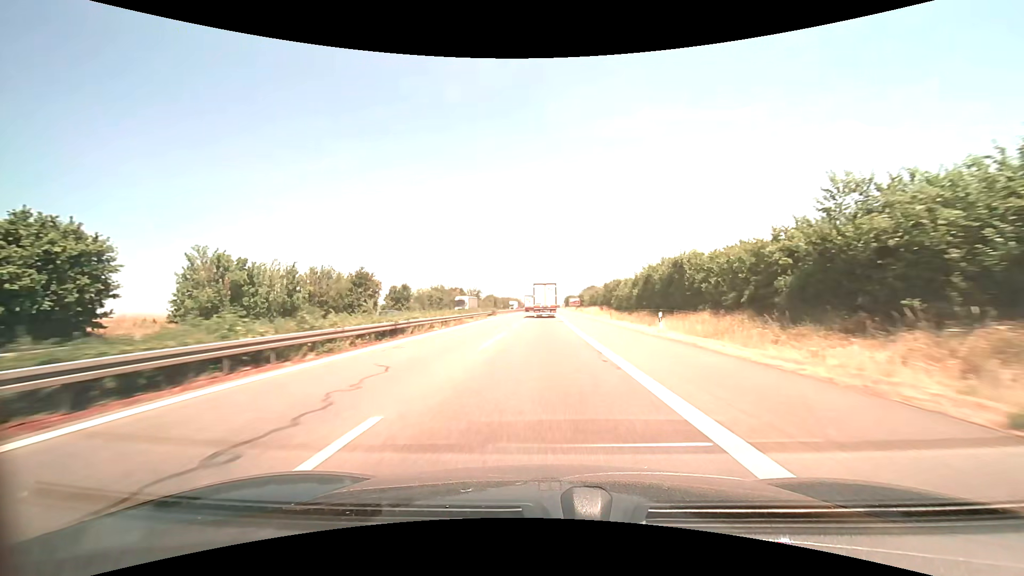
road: motorway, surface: asphalt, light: Day
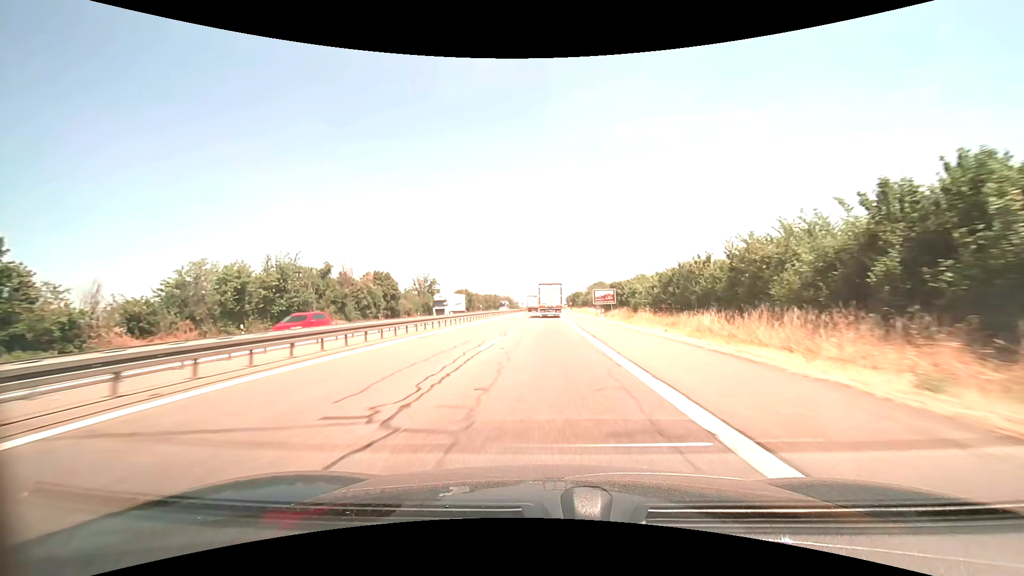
(+0.1, +74.8) m; 0°
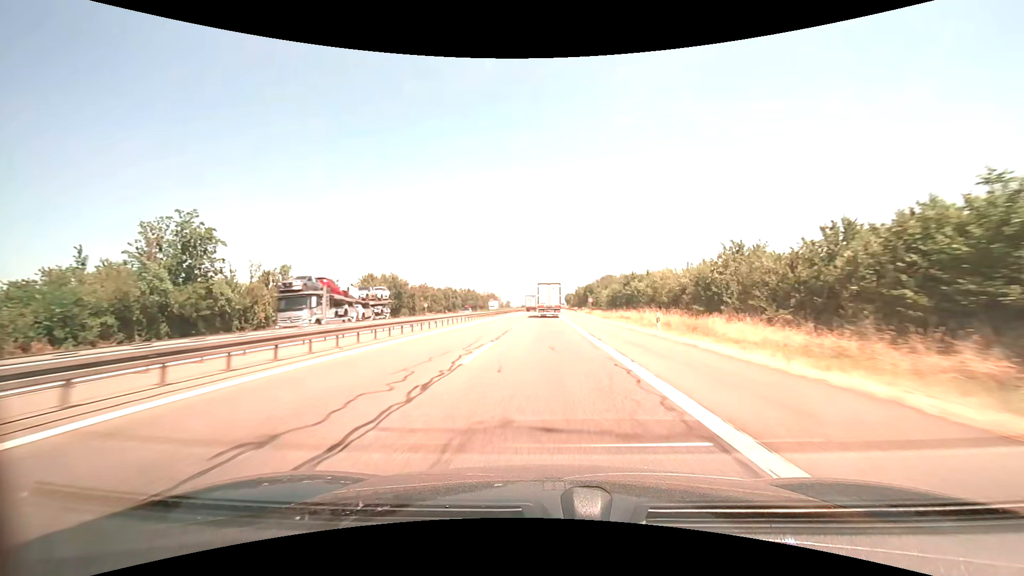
(+0.6, +75.1) m; +1°
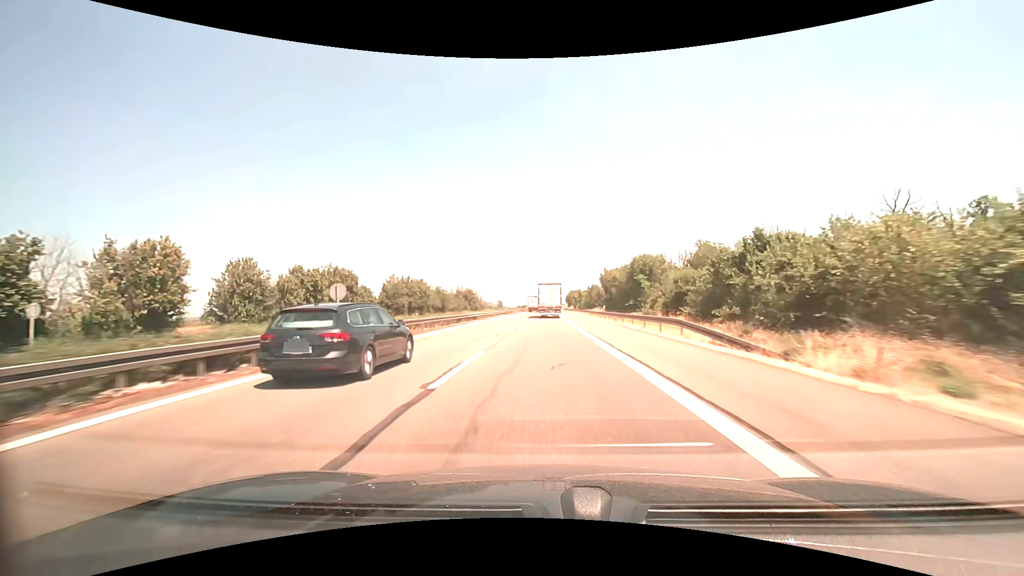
(+0.1, +75.2) m; 0°
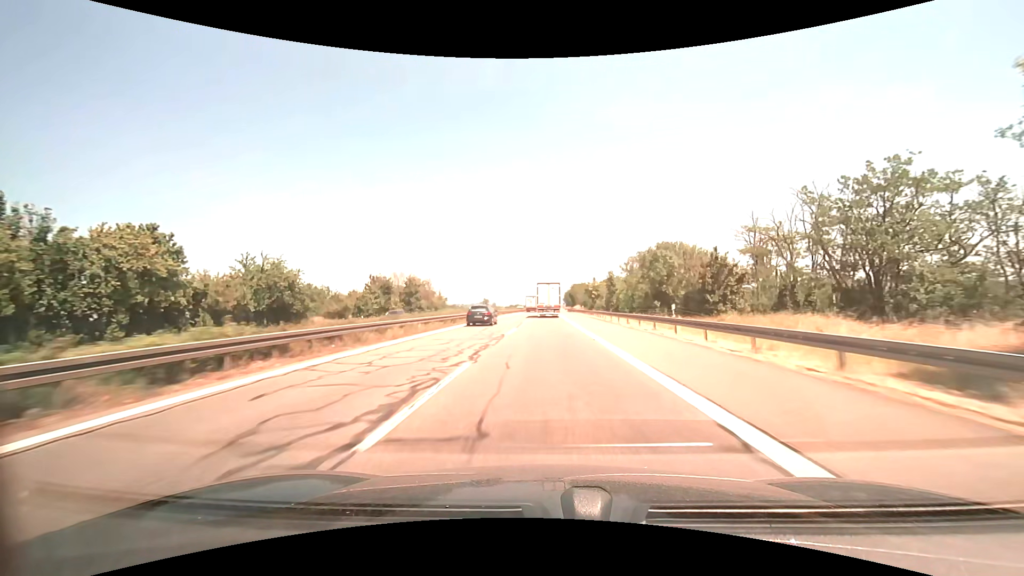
(+0.5, +75.3) m; +1°
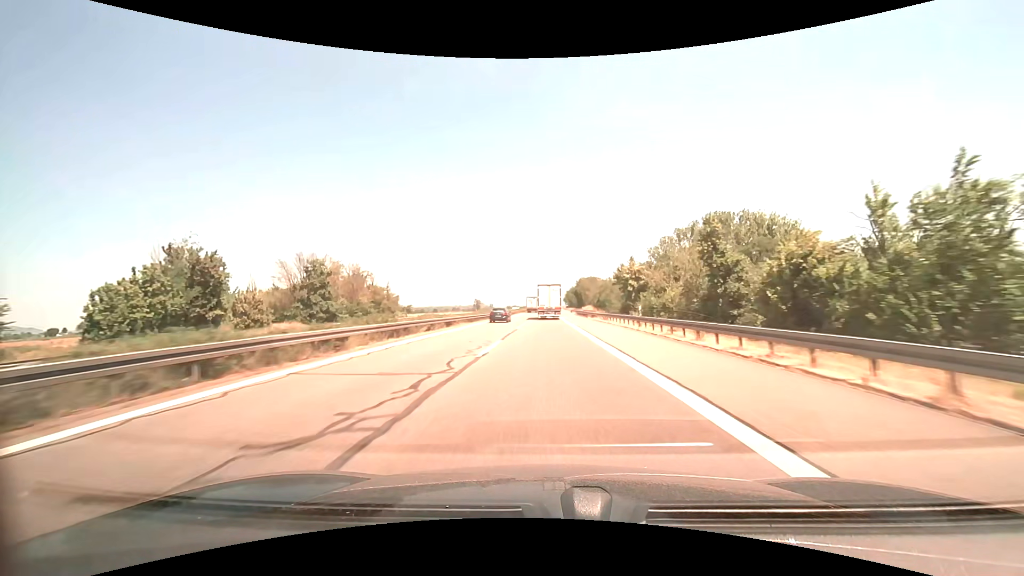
(+0.1, +45.1) m; 0°
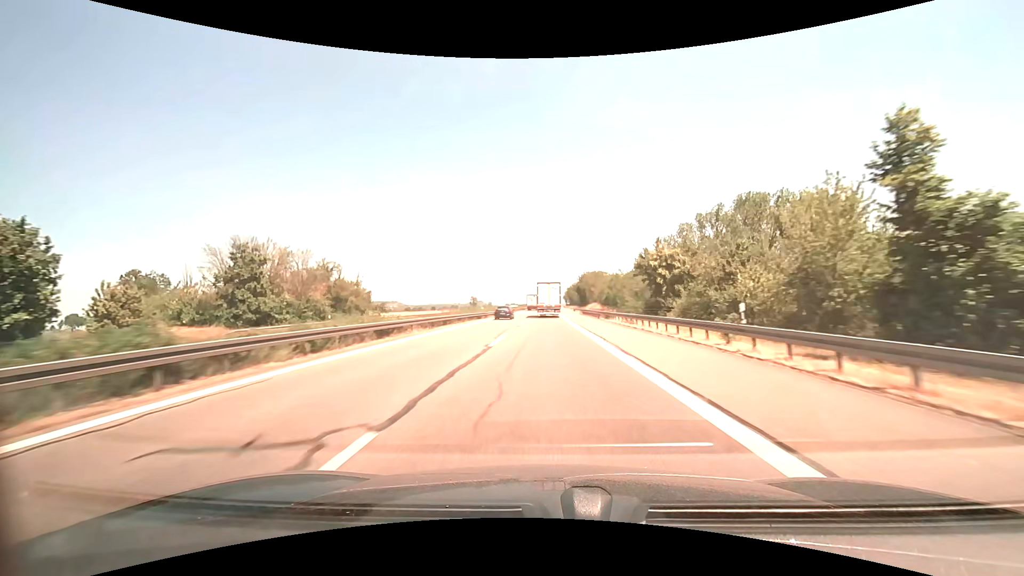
(0.0, +15.0) m; 0°
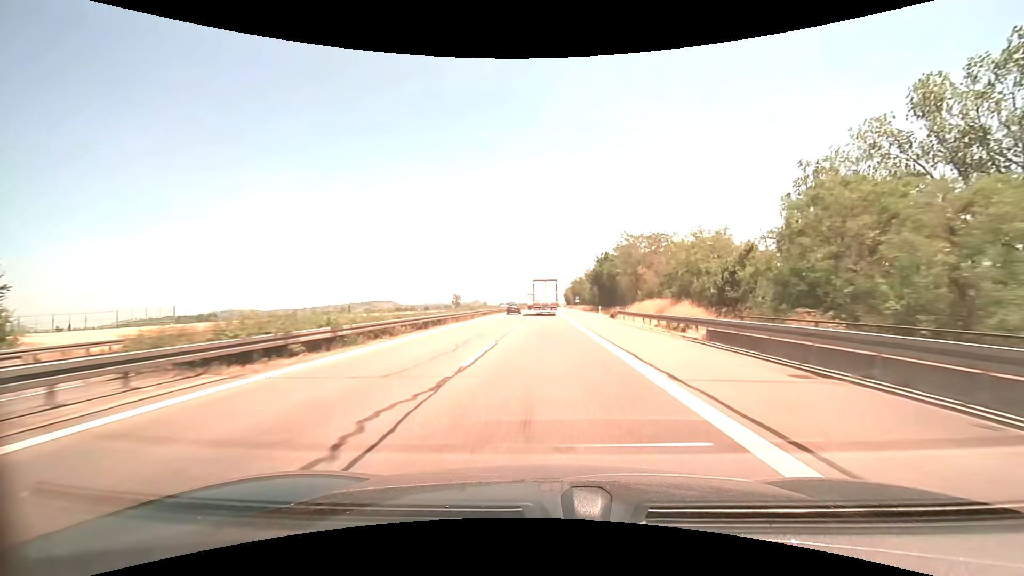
(+0.1, +59.6) m; 0°
(0, +10) (0, +20) (0, +30) (0, +40) (0, +50) (0, +60) (0, +70) (0, +80) (0, +90) (0, +100) m
